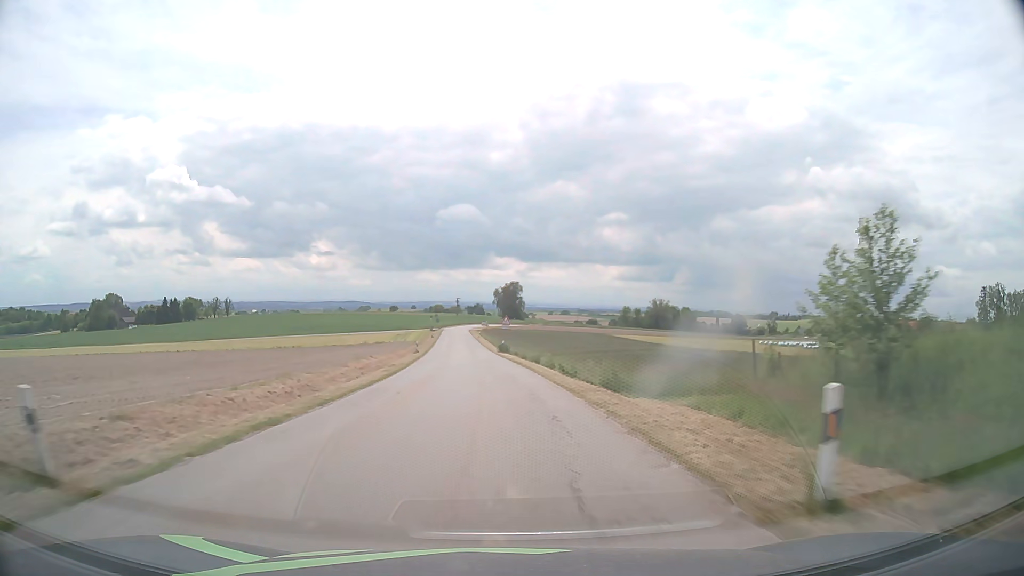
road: tertiary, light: Day
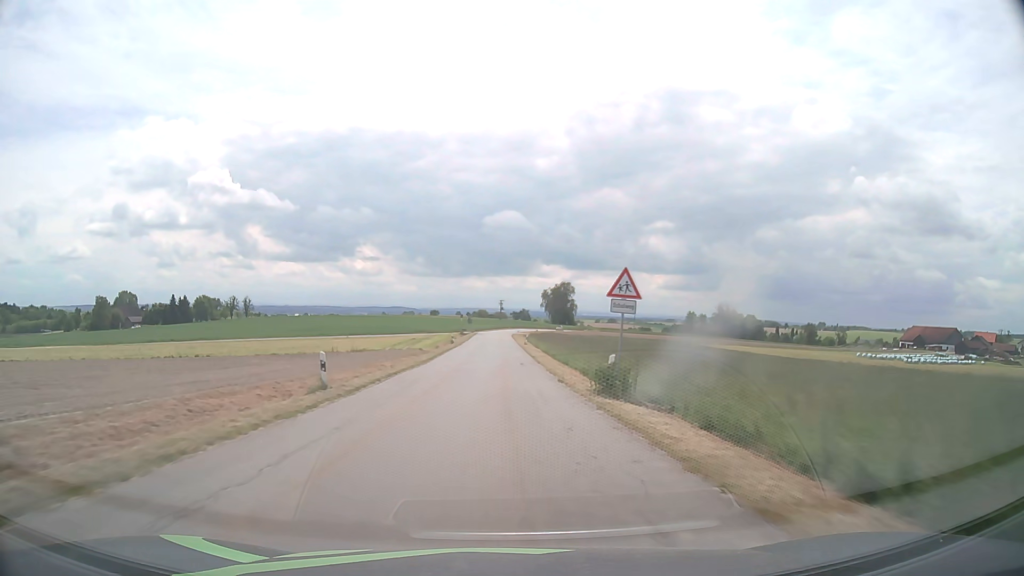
(-1.8, +38.8) m; -4°
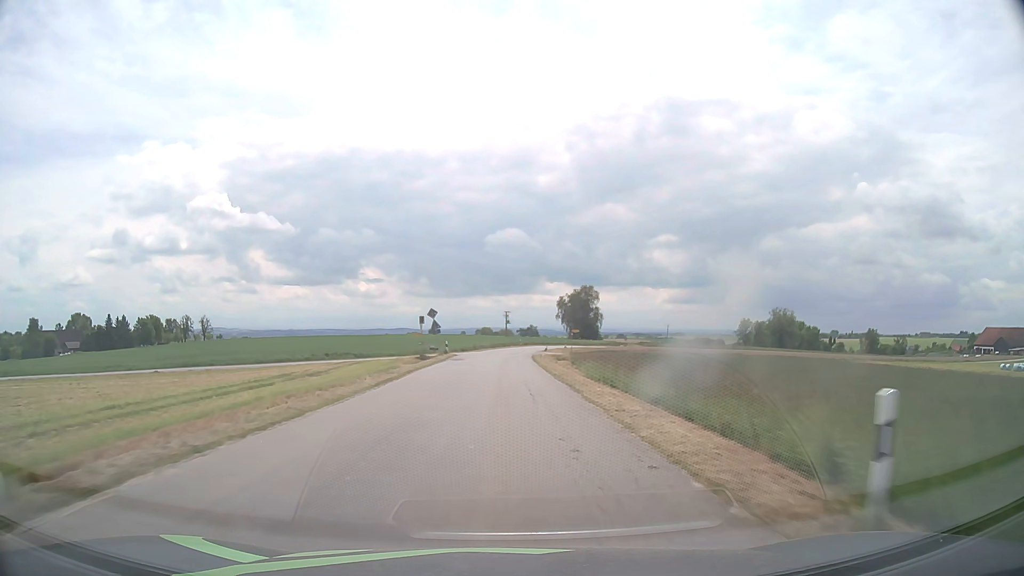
(-0.4, +61.9) m; -1°
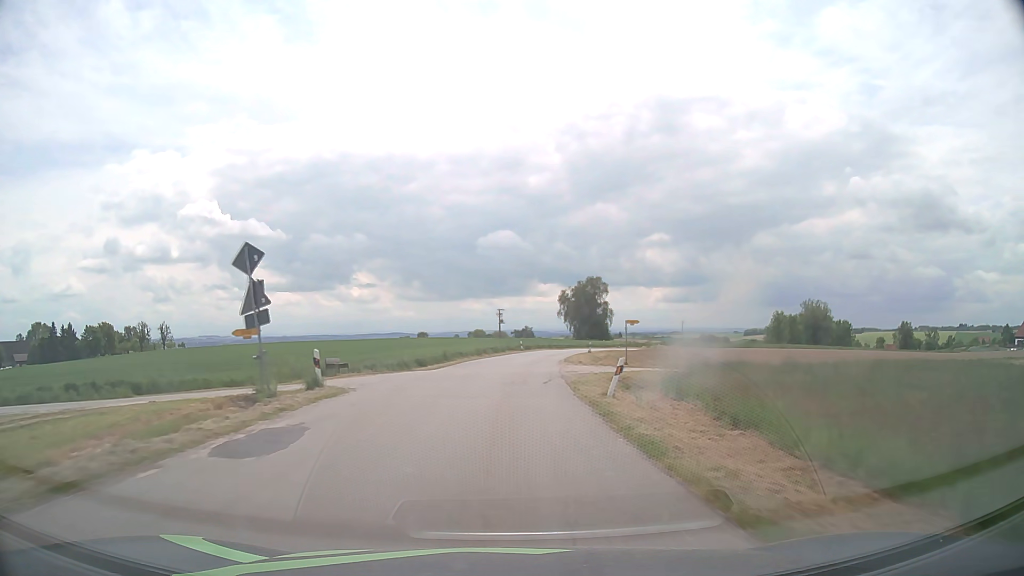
(+0.1, +34.8) m; 0°
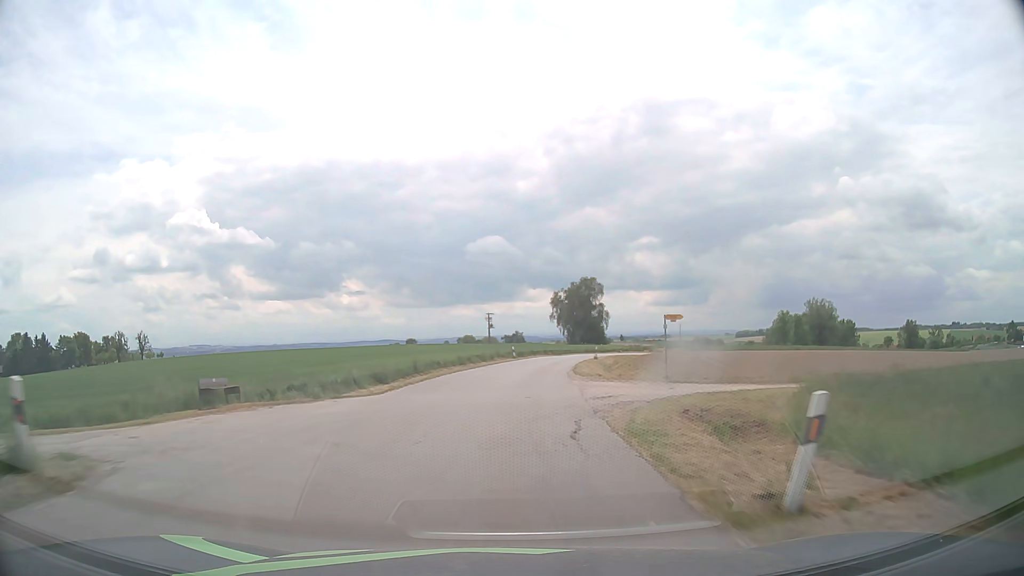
(+0.1, +11.2) m; +1°
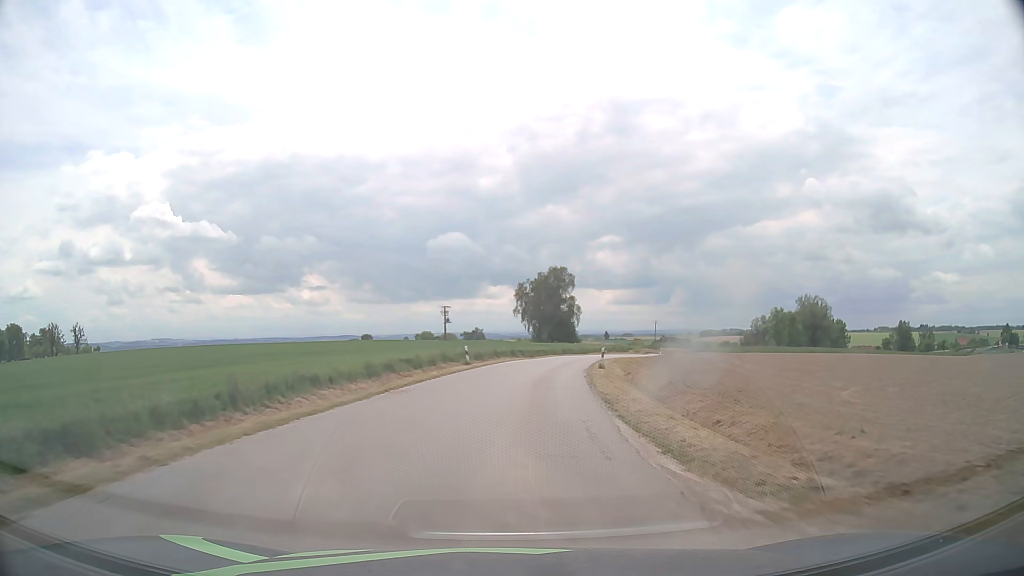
(+0.5, +21.9) m; +3°
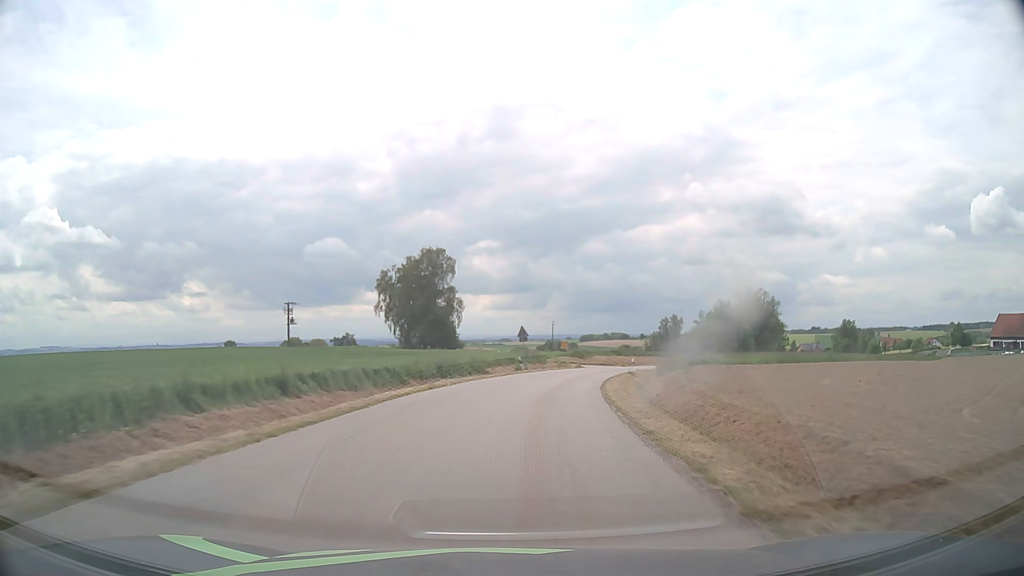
(+3.1, +41.1) m; +10°
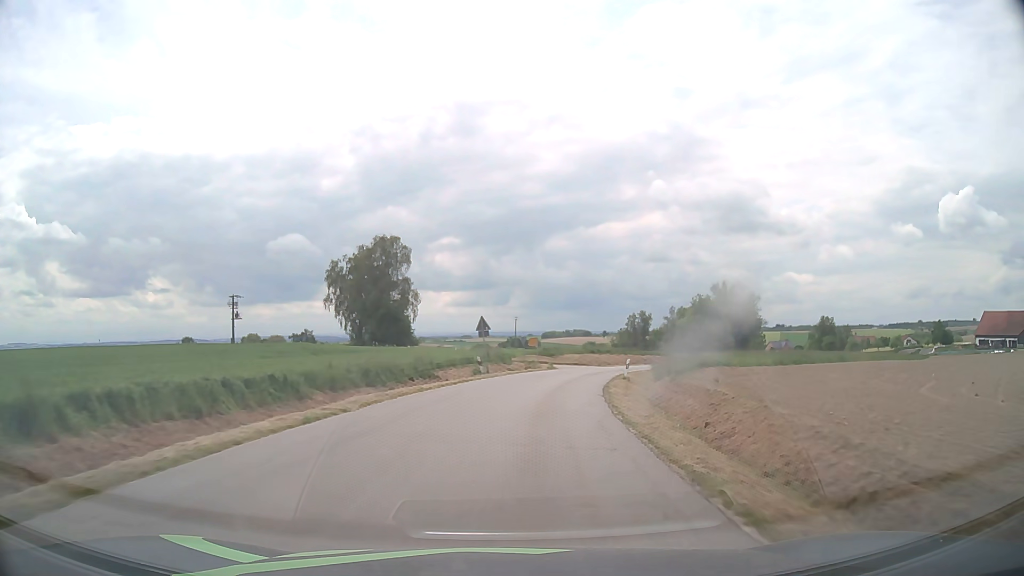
(+0.3, +10.4) m; +3°
(0, +10) (+1, +20) (+3, +30) (+5, +40) (+7, +49) (+11, +59) (+15, +68) (+19, +77) (+24, +85) (+30, +94) m
